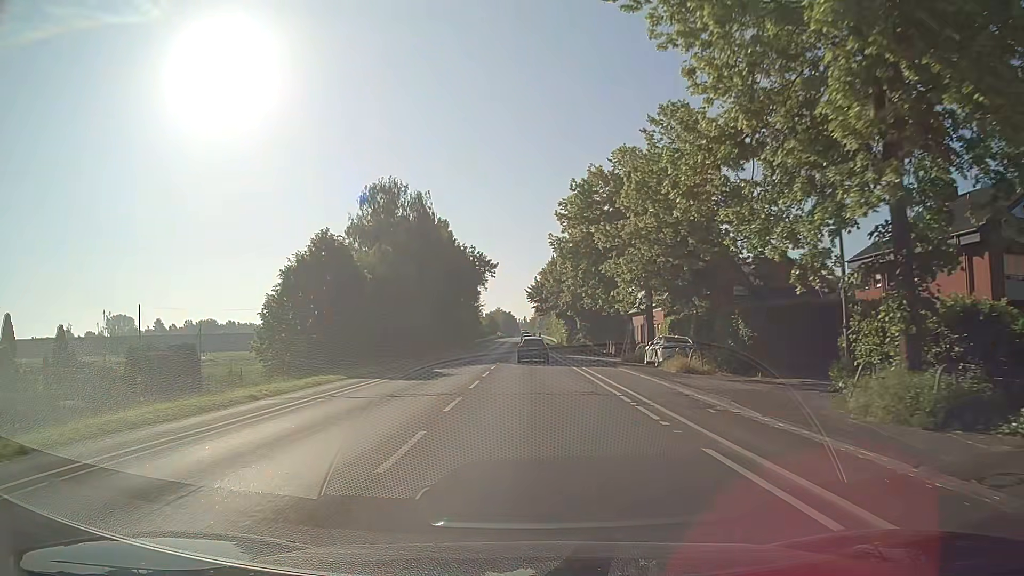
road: secondary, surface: asphalt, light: Day
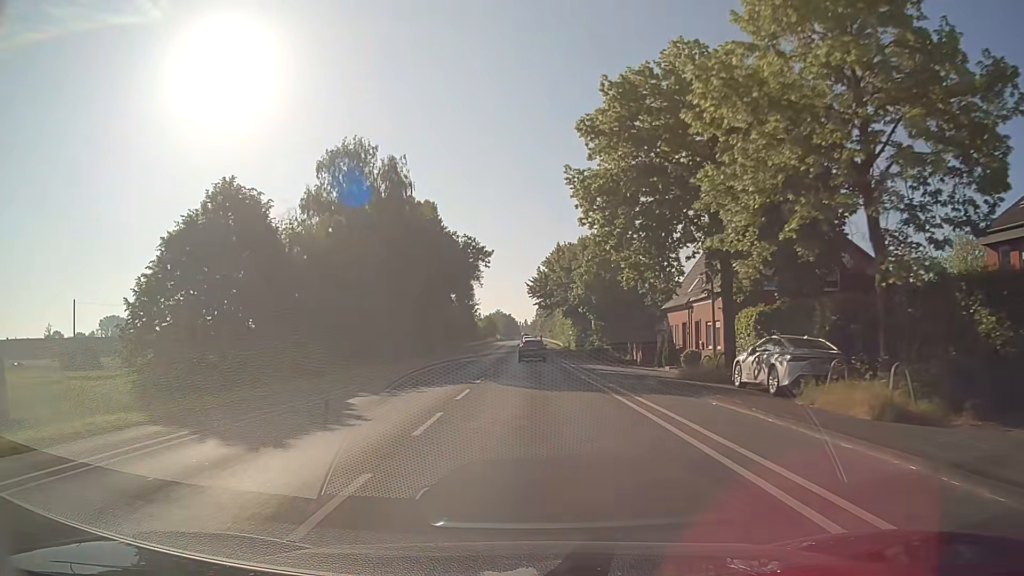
(0.0, +15.2) m; 0°
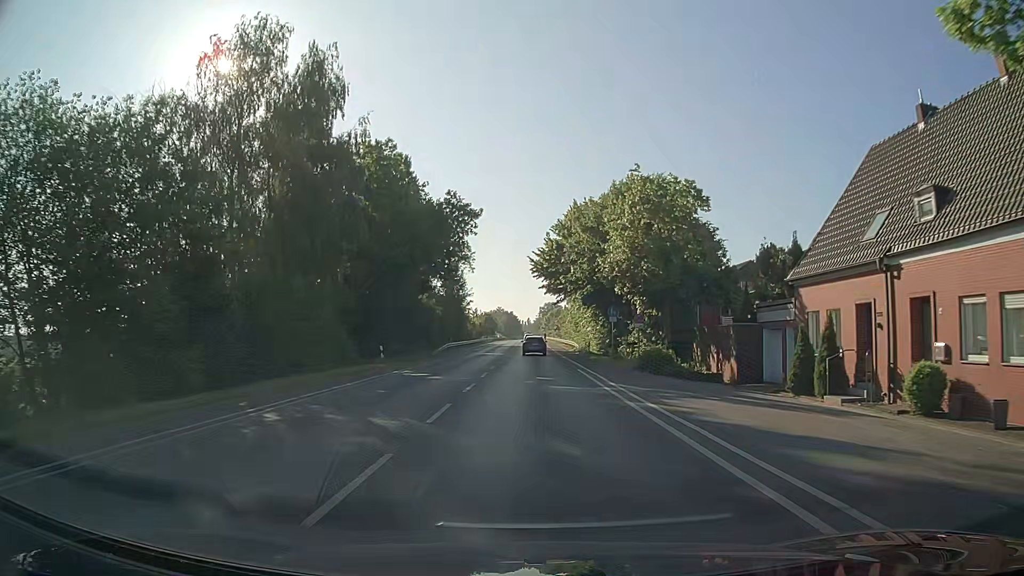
(-0.2, +22.7) m; 0°
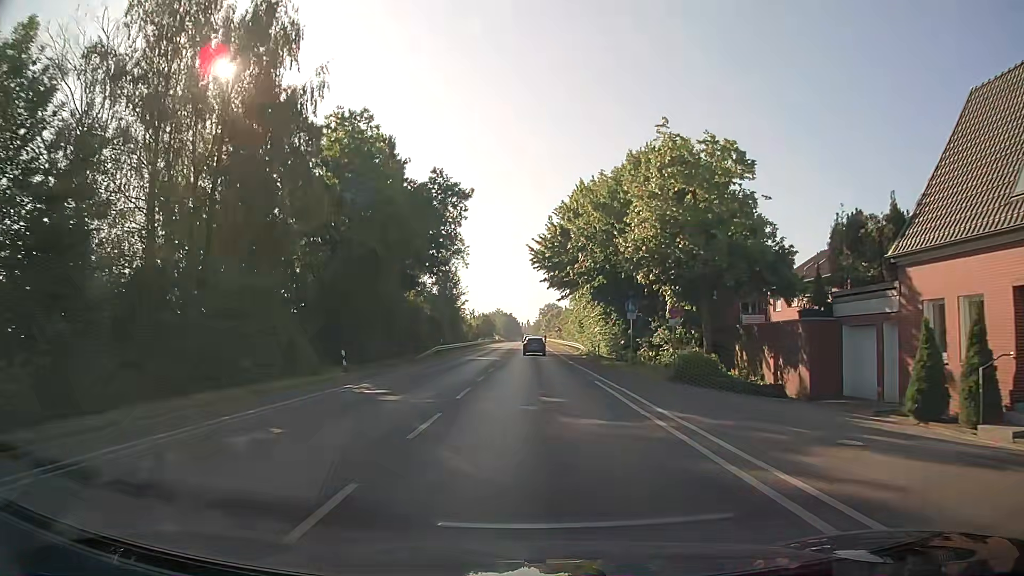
(0.0, +7.6) m; 0°
